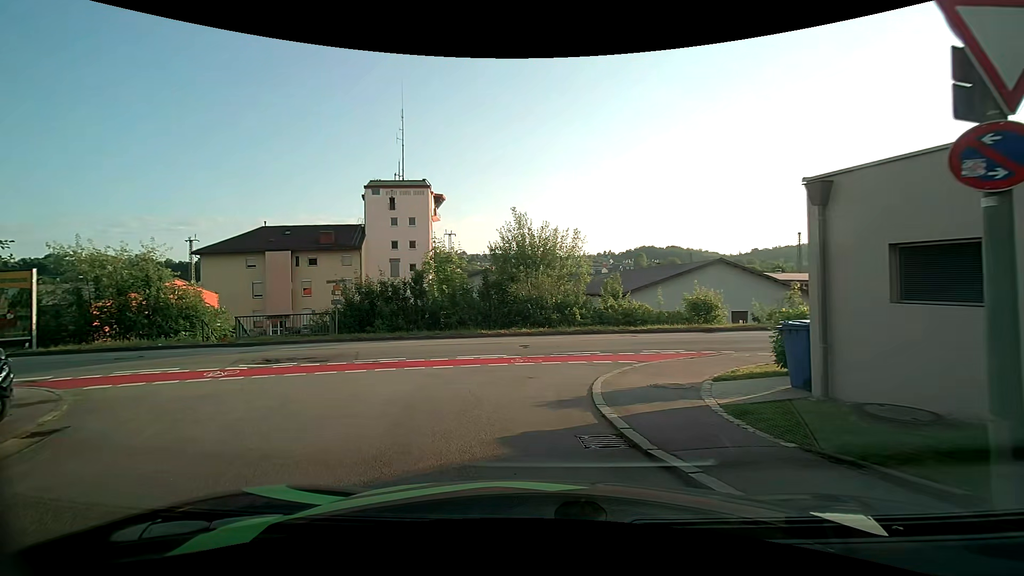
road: residential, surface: asphalt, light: Day
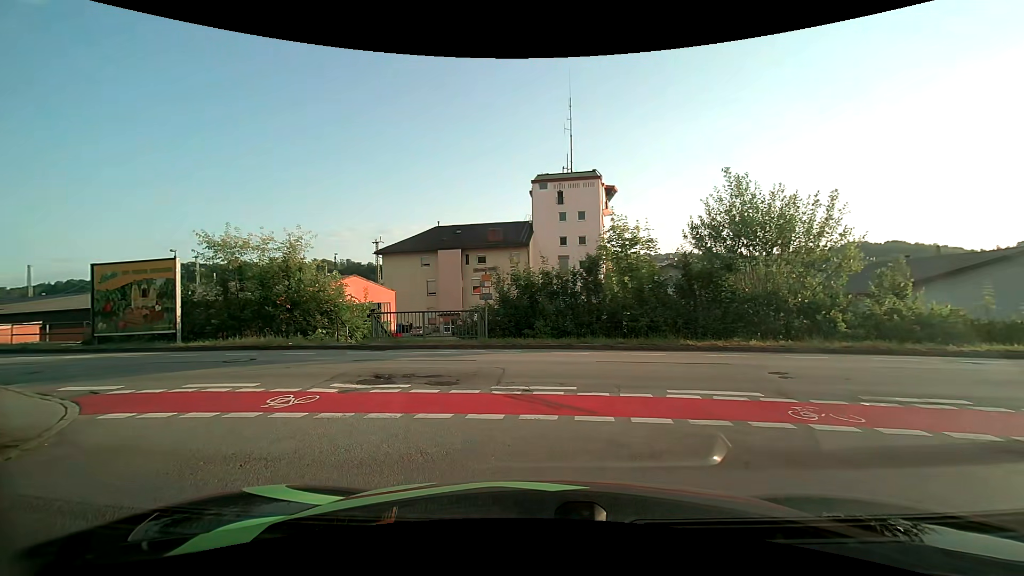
(-0.8, +6.1) m; -16°
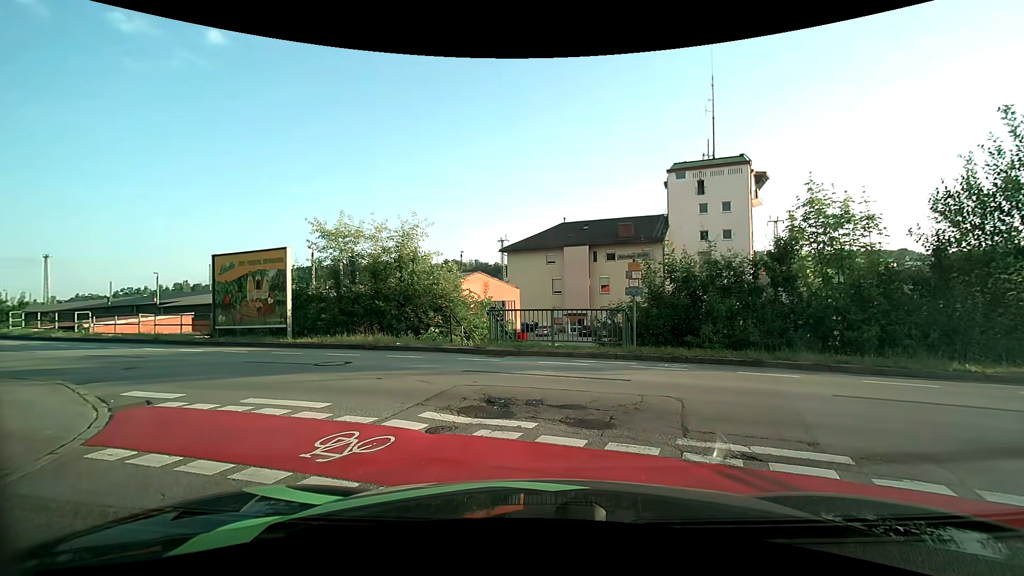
(-0.6, +3.5) m; -14°
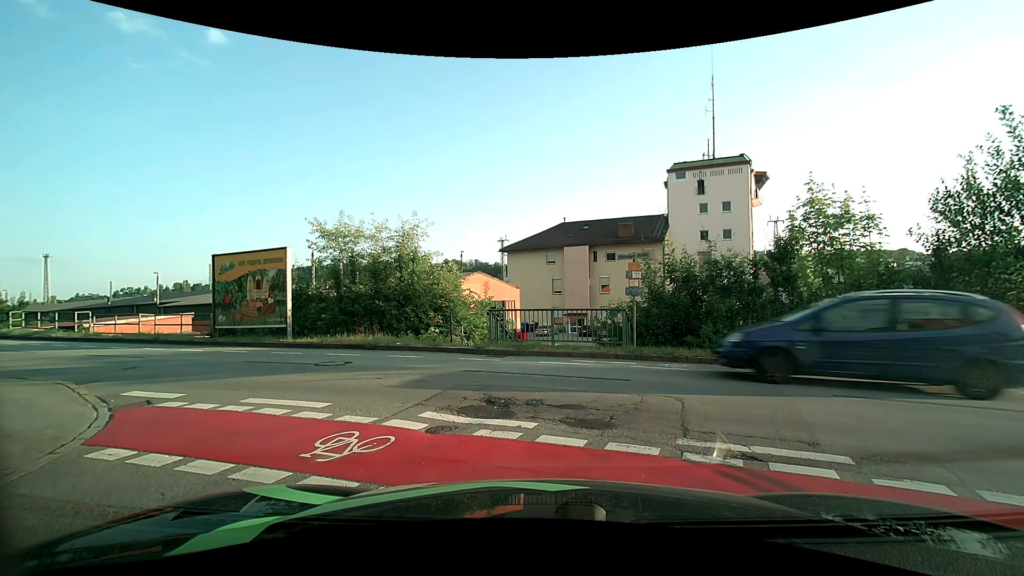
(0.0, +0.1) m; 0°
